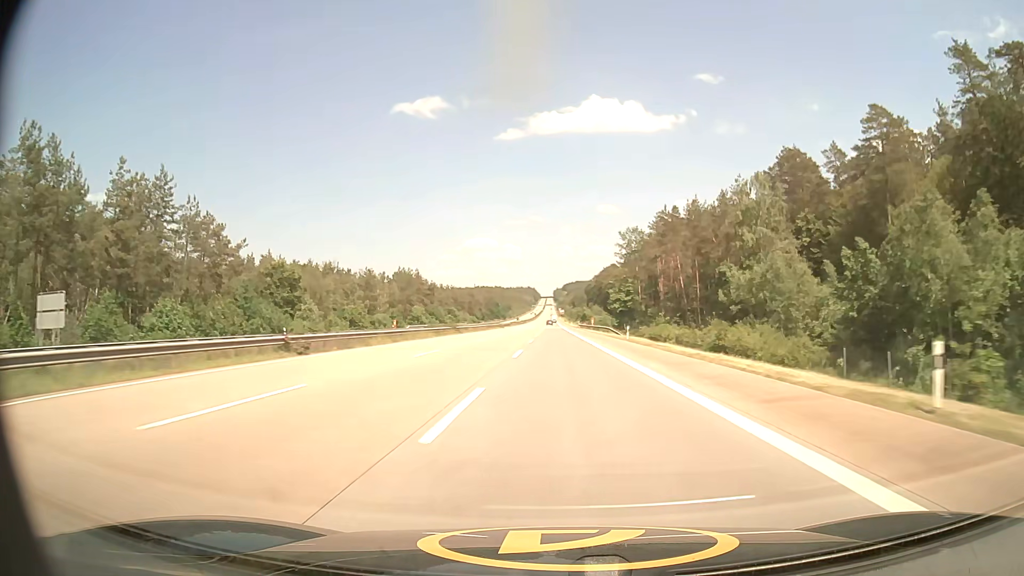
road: motorway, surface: asphalt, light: Day
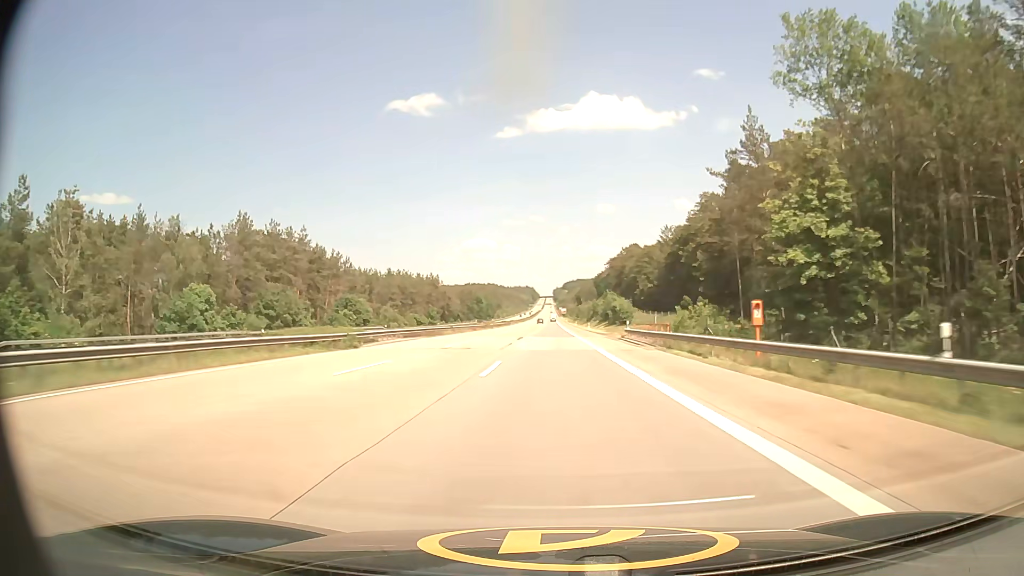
(0.0, +100.3) m; 0°
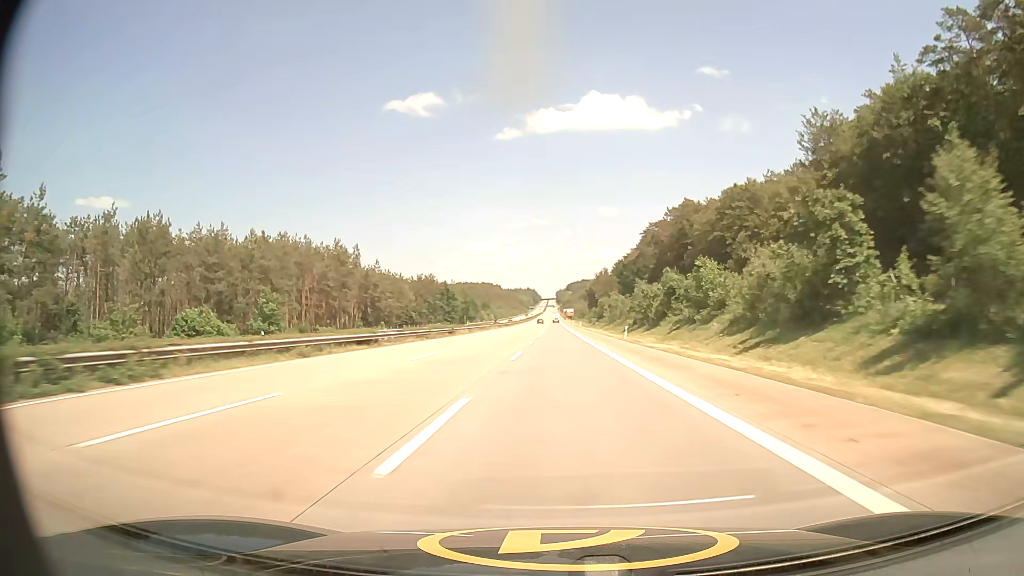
(-0.5, +100.5) m; 0°
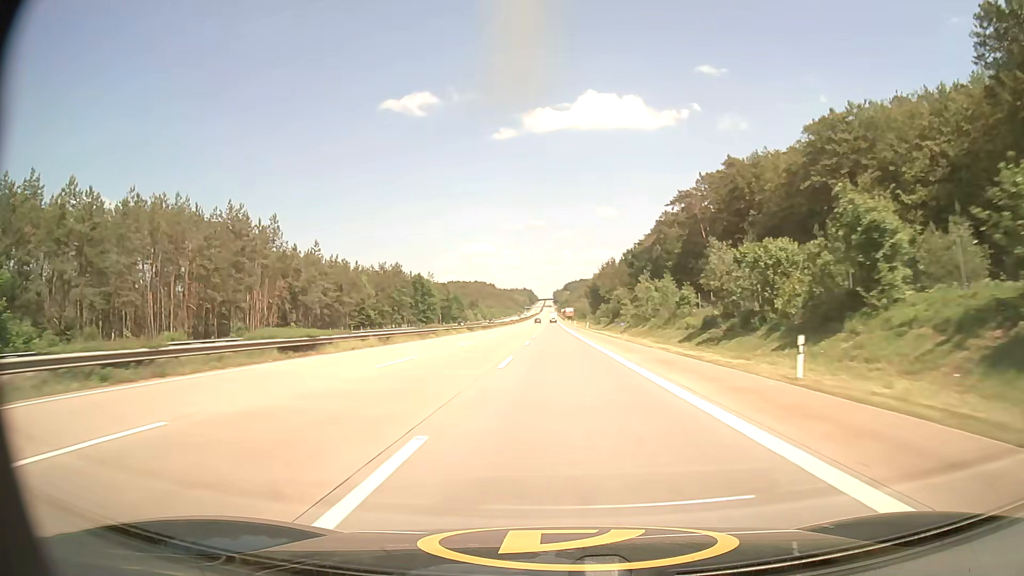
(0.0, +40.5) m; 0°
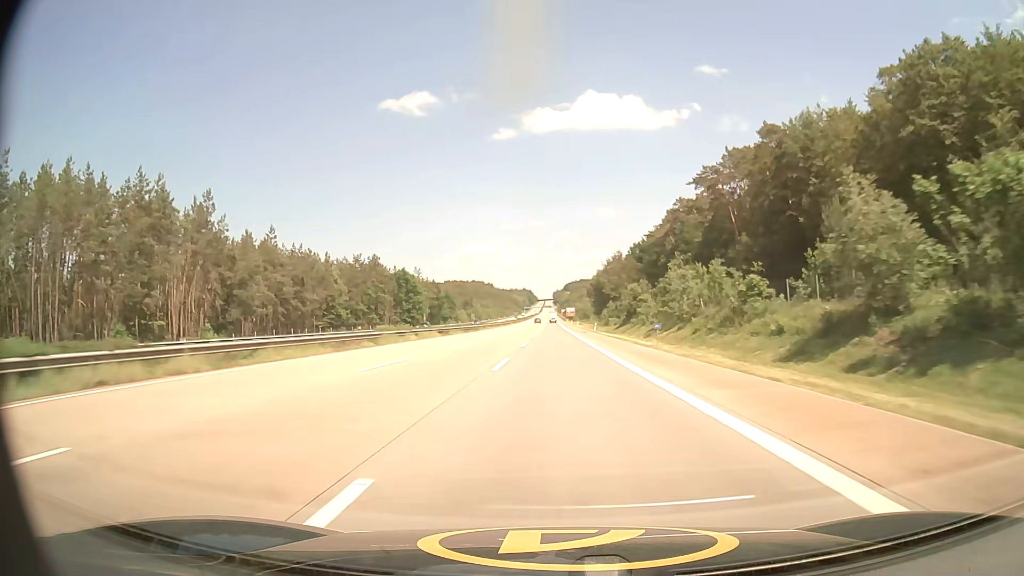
(0.0, +20.3) m; 0°
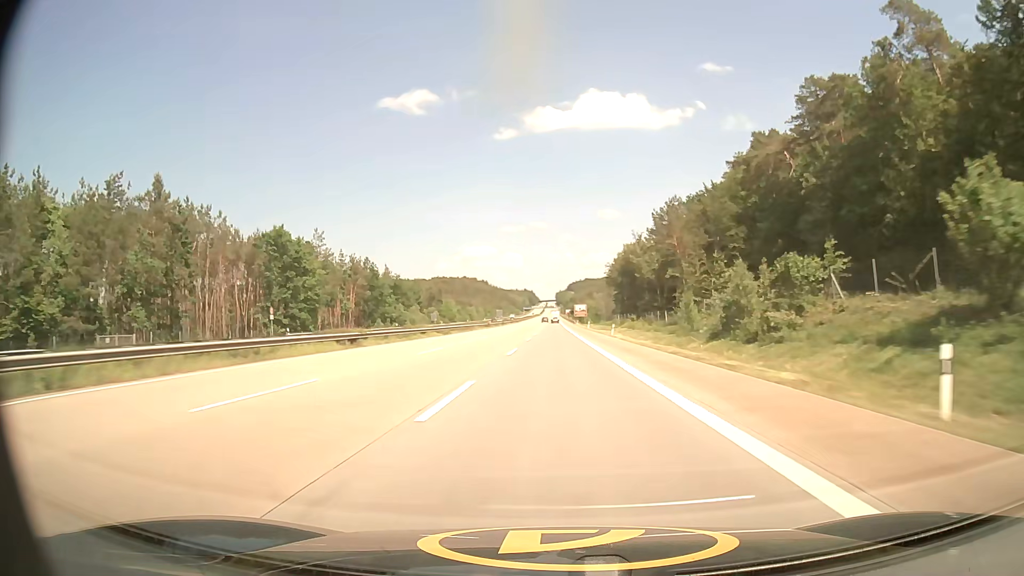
(-0.1, +81.8) m; 0°
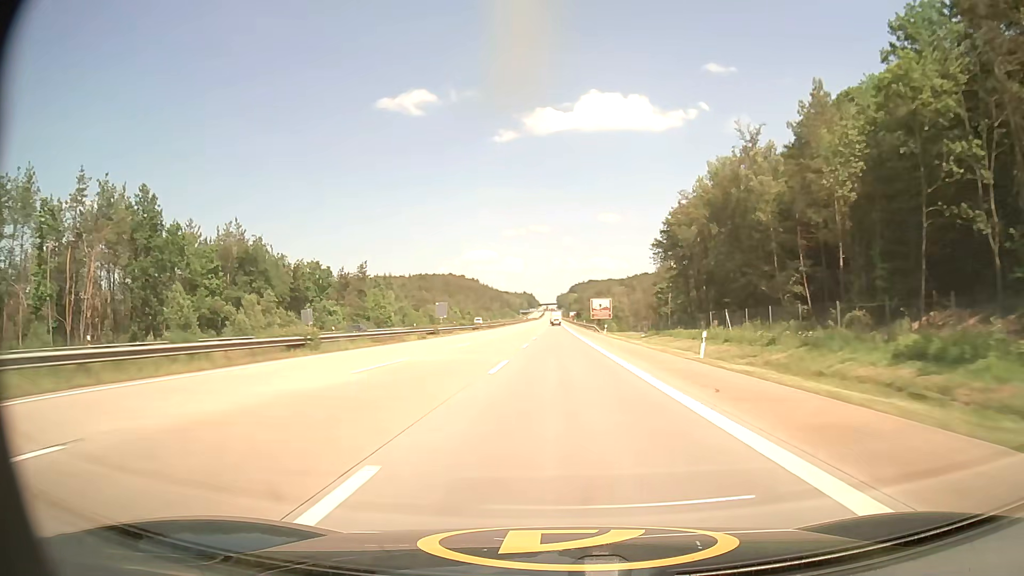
(-0.1, +82.3) m; 0°
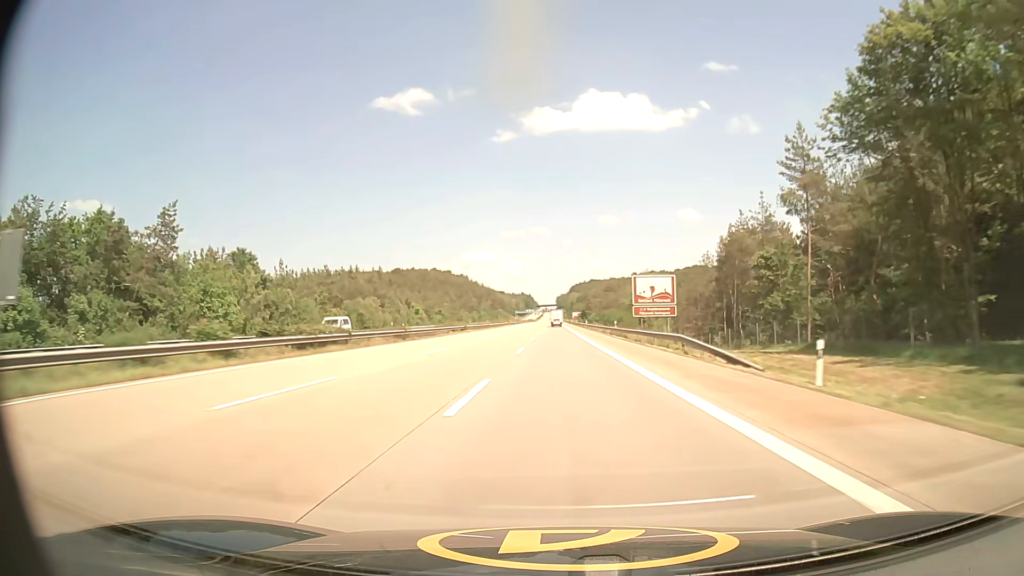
(0.0, +62.4) m; 0°
(0, +10) (0, +20) (0, +30) (0, +40) (0, +50) (0, +60) (0, +70) (0, +80) (0, +90) (0, +100) m
